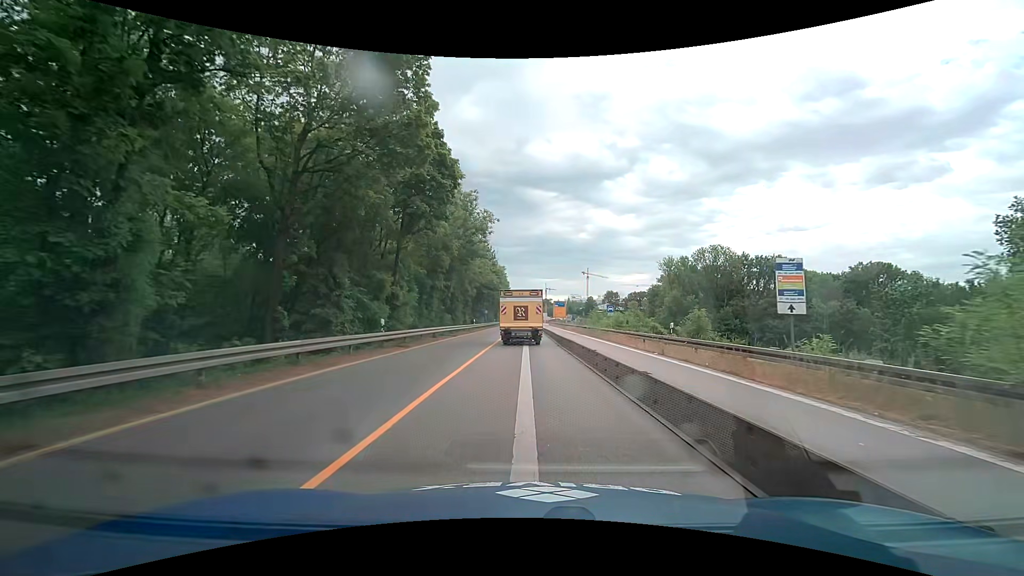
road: trunk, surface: asphalt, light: Day
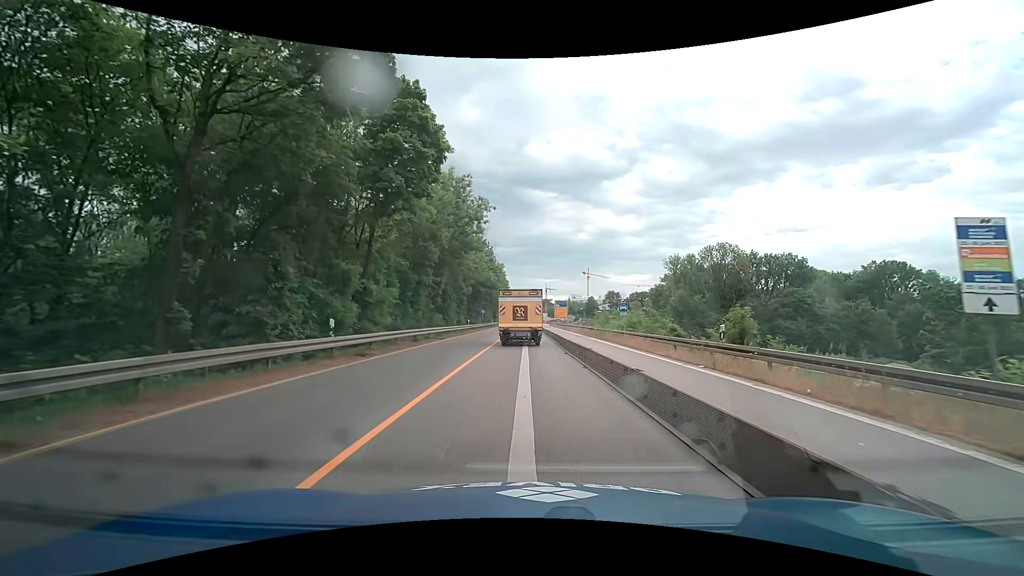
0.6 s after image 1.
(0.0, +5.5) m; +1°
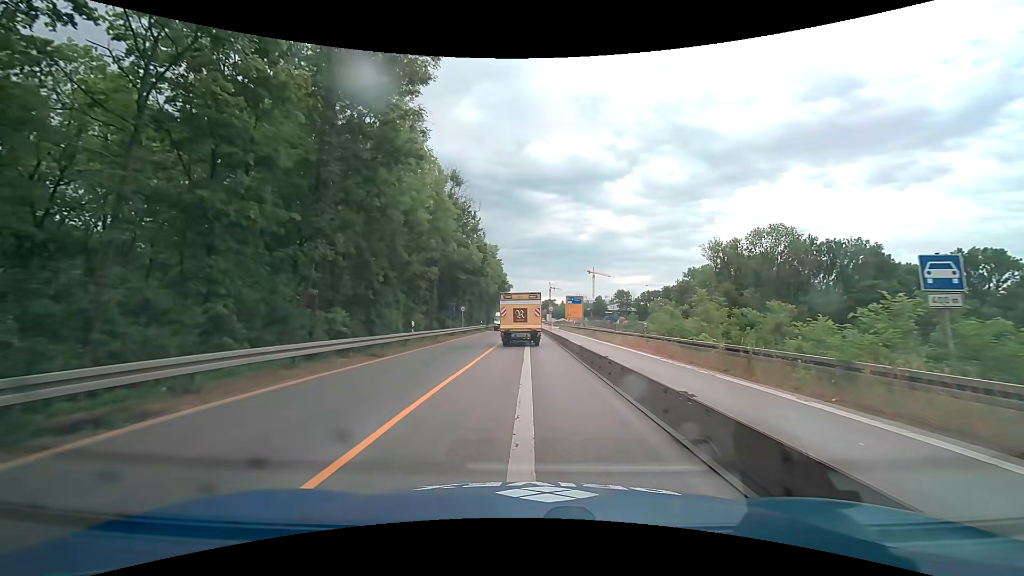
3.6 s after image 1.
(-0.2, +26.8) m; 0°
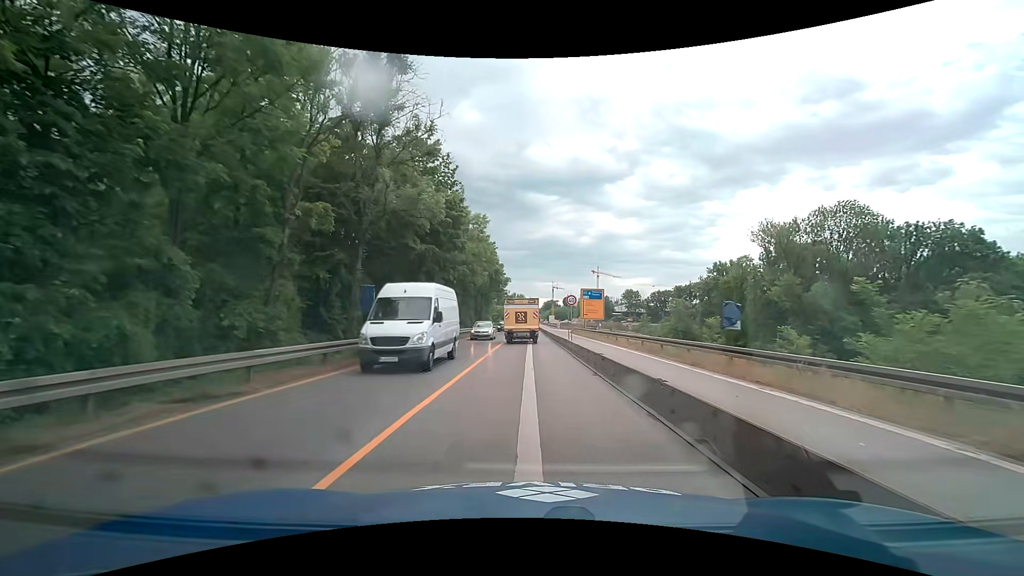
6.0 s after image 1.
(-0.1, +22.7) m; 0°
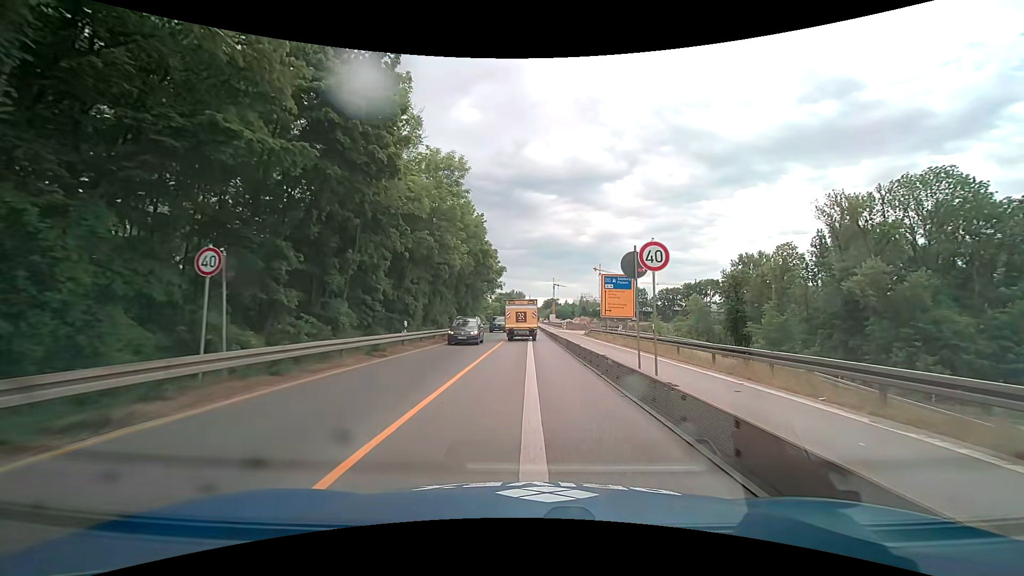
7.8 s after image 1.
(-0.2, +18.8) m; 0°
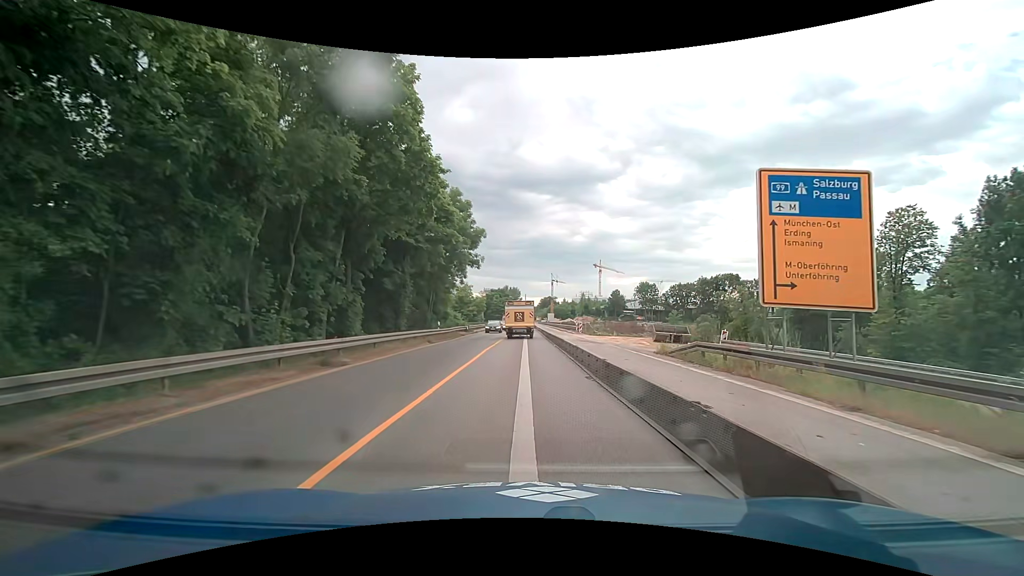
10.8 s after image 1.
(0.0, +31.9) m; +1°
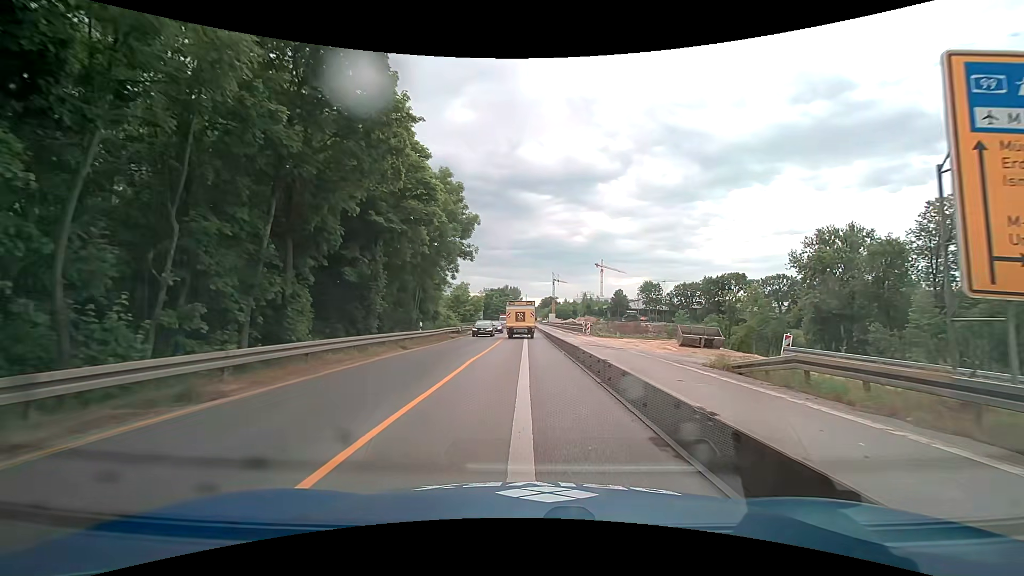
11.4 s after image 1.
(0.0, +6.4) m; 0°
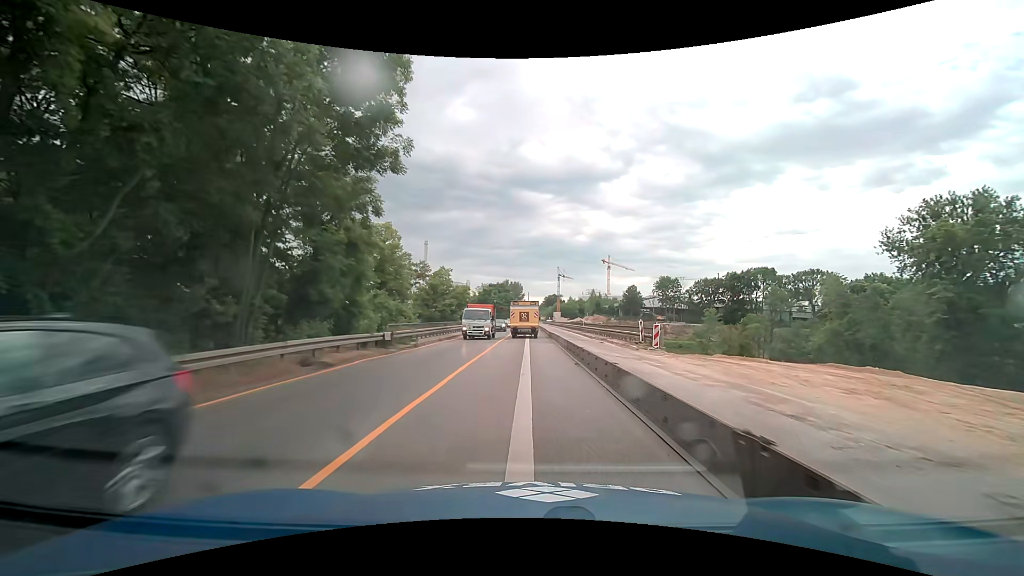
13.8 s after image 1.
(-0.1, +25.2) m; 0°
(0, +10) (0, +20) (0, +30) (0, +40) (0, +50) (-1, +60) (-1, +70) (-1, +80) (-1, +90) (-1, +100) m
